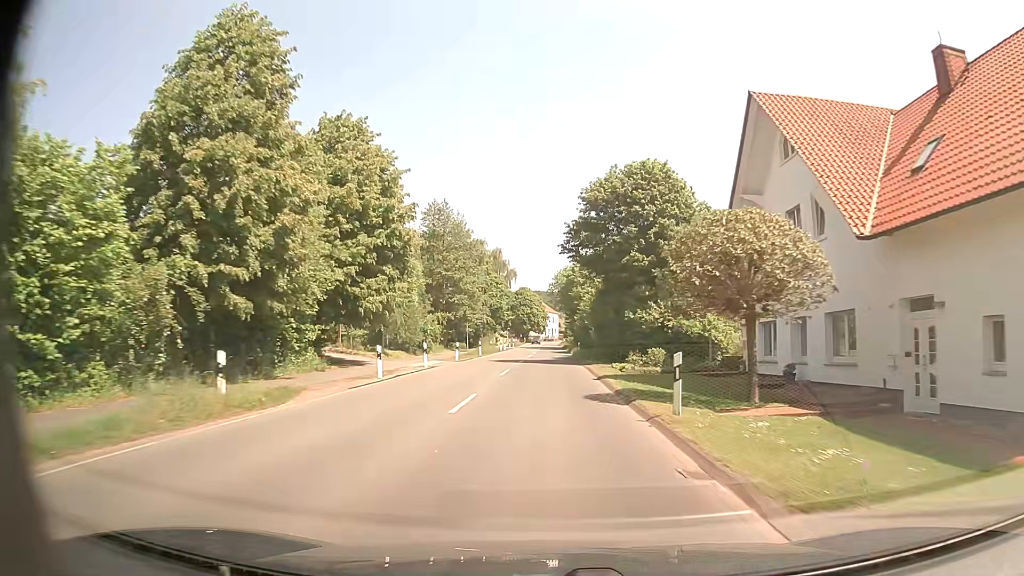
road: secondary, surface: asphalt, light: Day
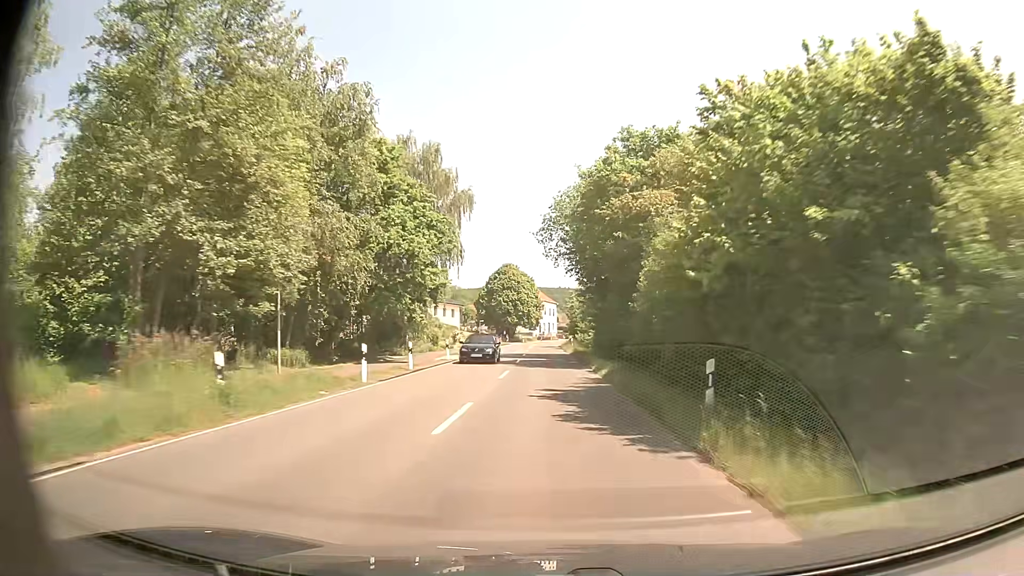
(0.0, +51.0) m; 0°
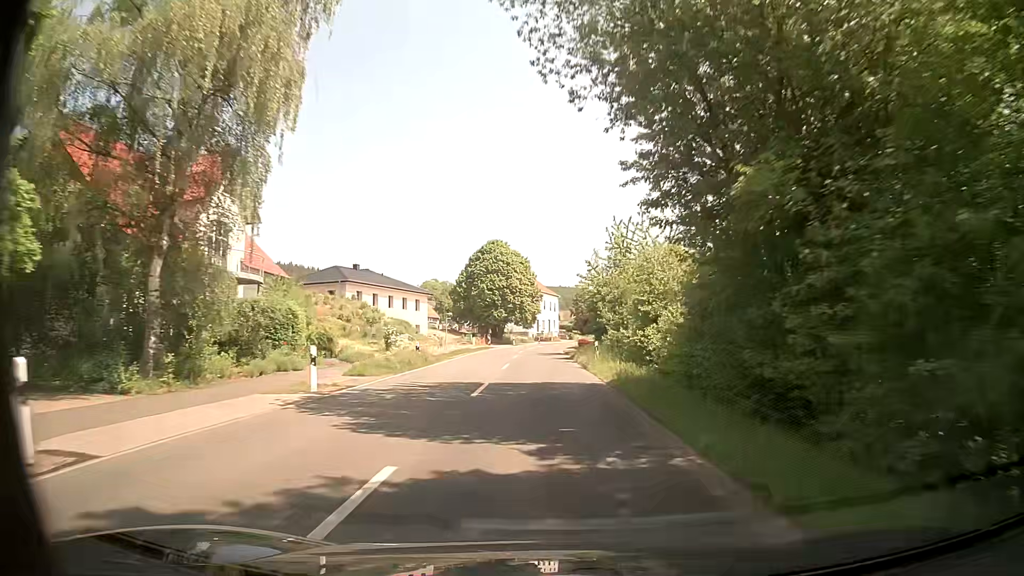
(+0.1, +30.8) m; 0°
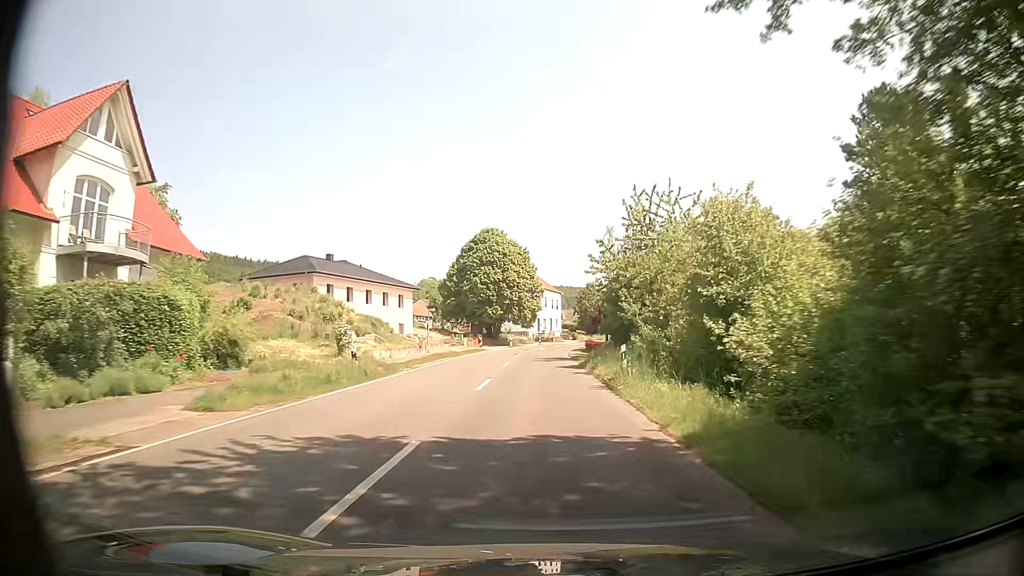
(0.0, +10.3) m; +1°
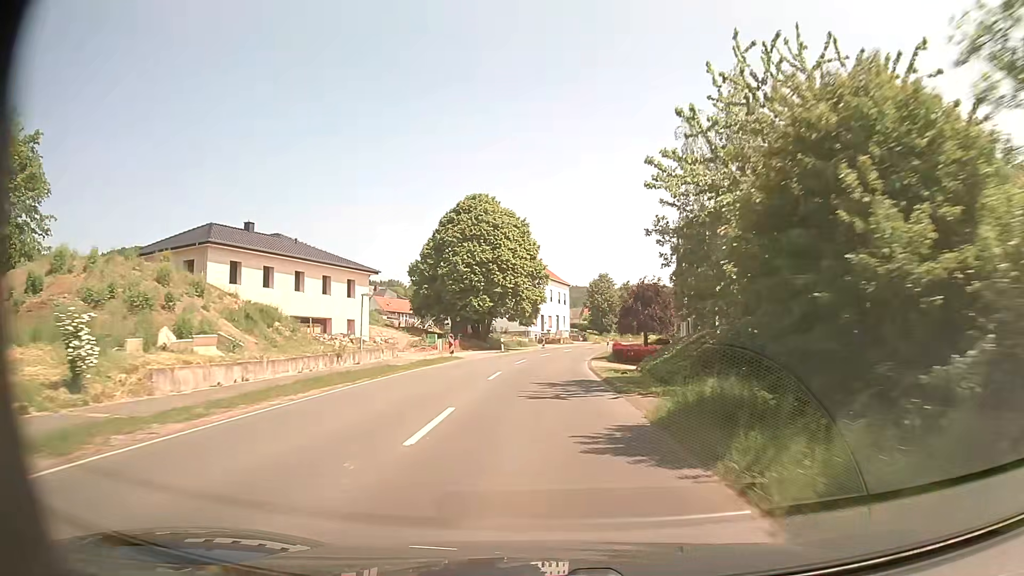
(-0.2, +20.4) m; 0°
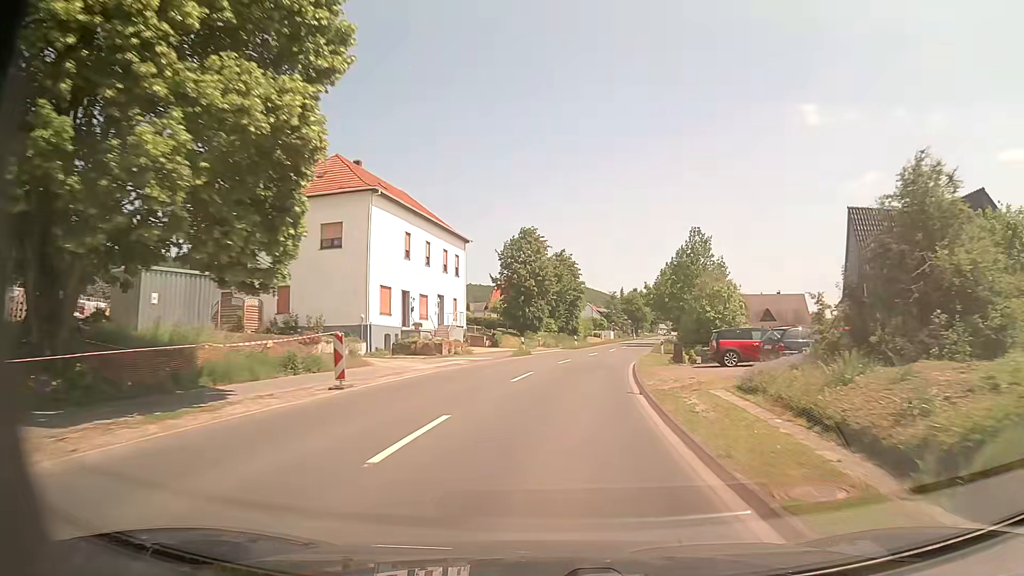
(+1.6, +49.5) m; +7°
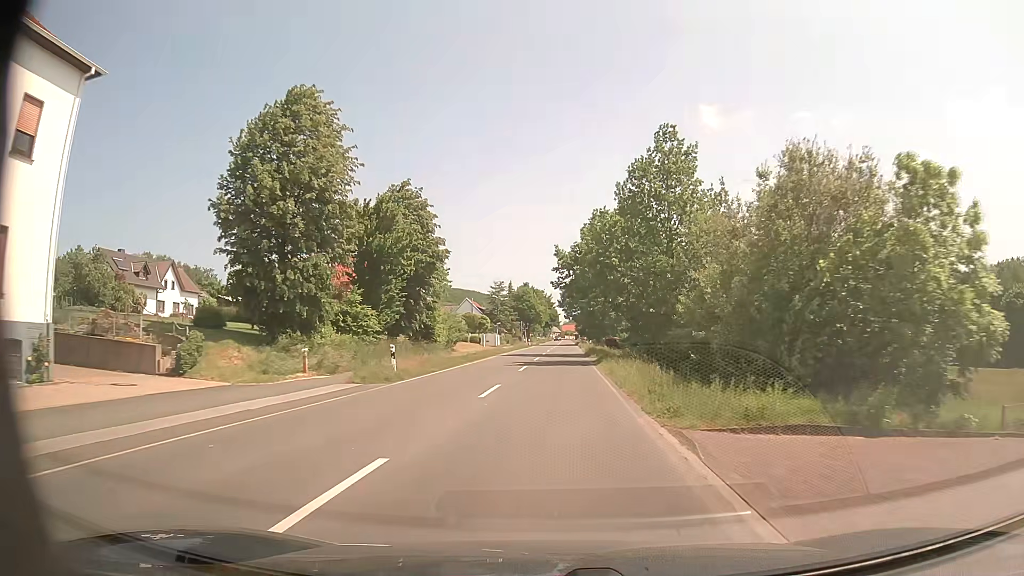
(+3.9, +38.9) m; +10°
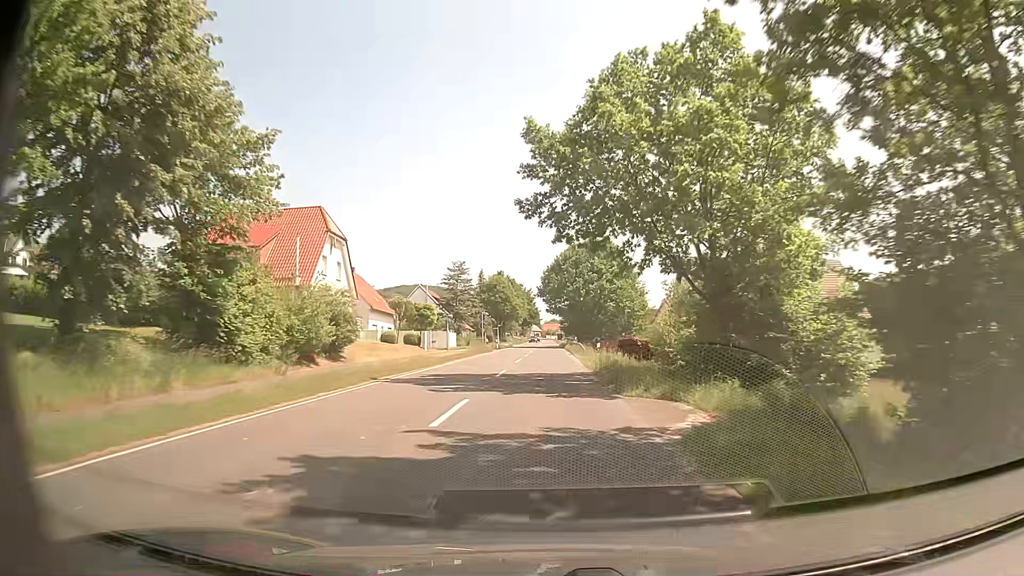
(+0.6, +29.8) m; +2°
